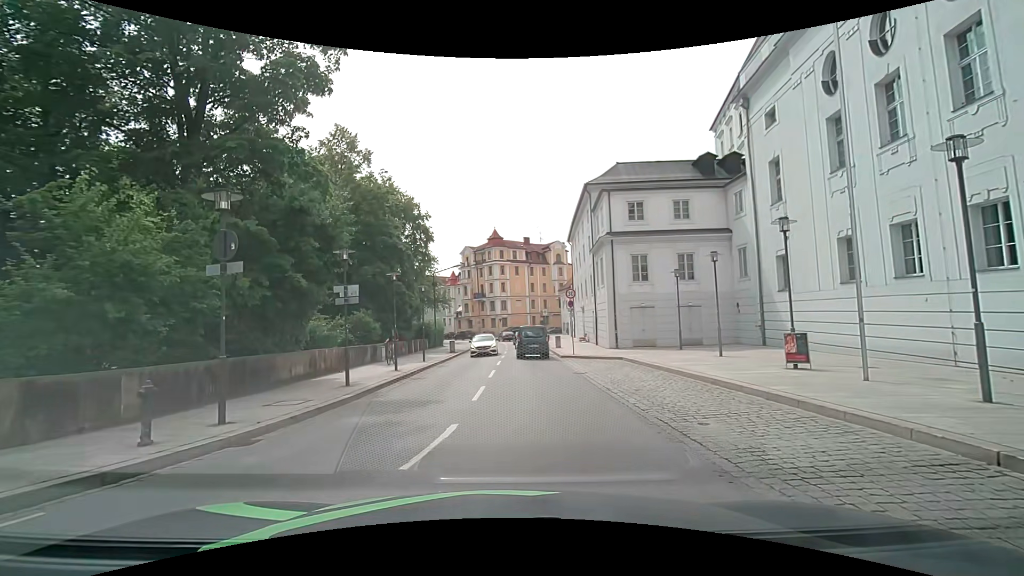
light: Day
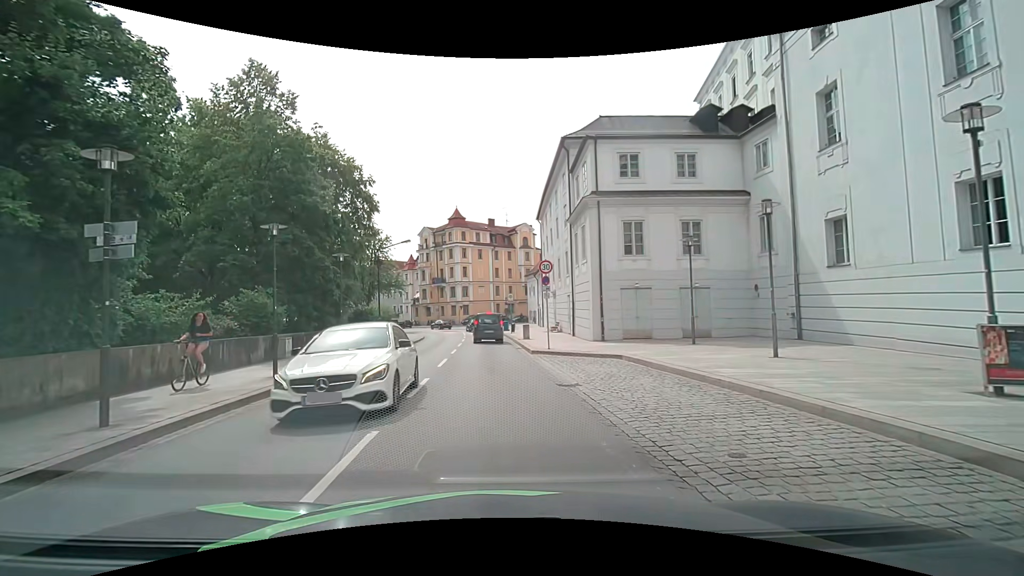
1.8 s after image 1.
(+0.3, +7.8) m; +2°
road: primary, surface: asphalt
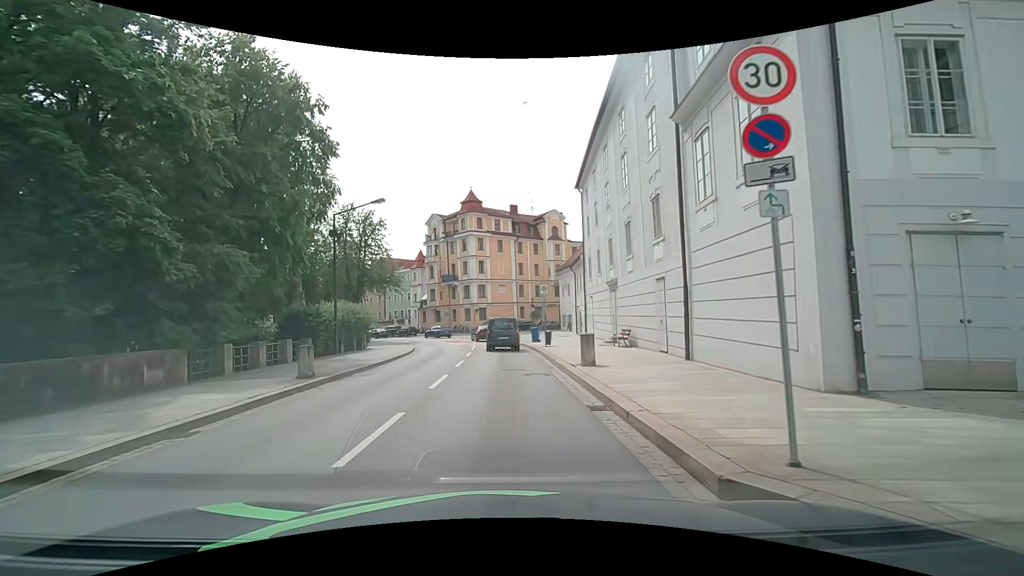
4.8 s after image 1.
(-0.2, +16.7) m; -2°
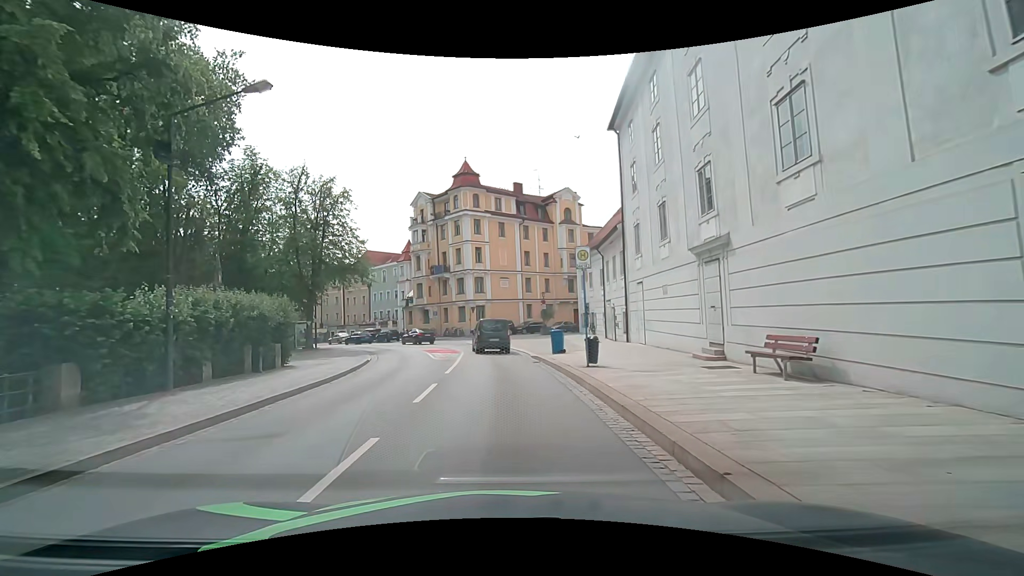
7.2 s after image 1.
(+0.1, +13.7) m; +2°
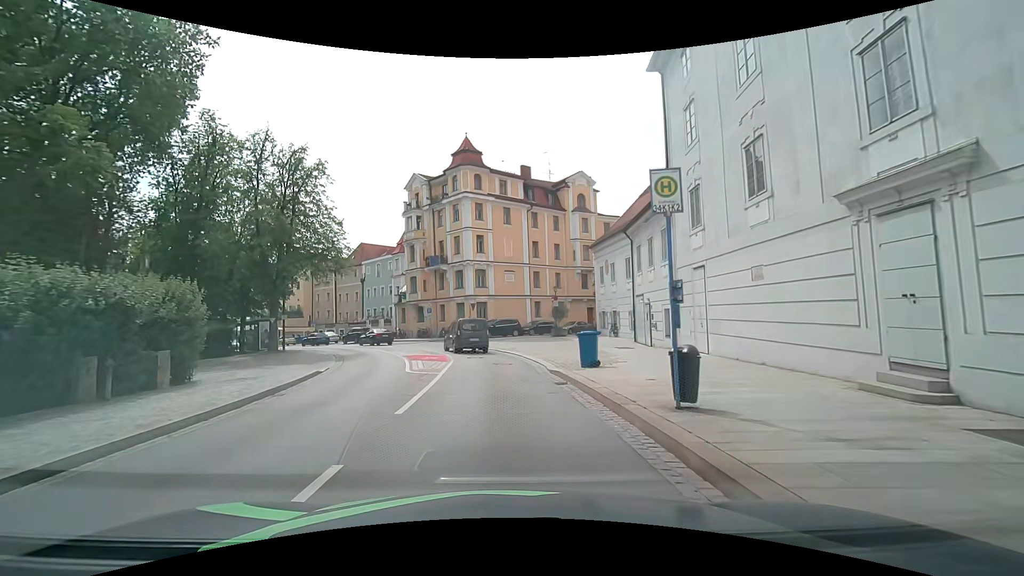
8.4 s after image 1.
(-0.2, +7.3) m; -2°
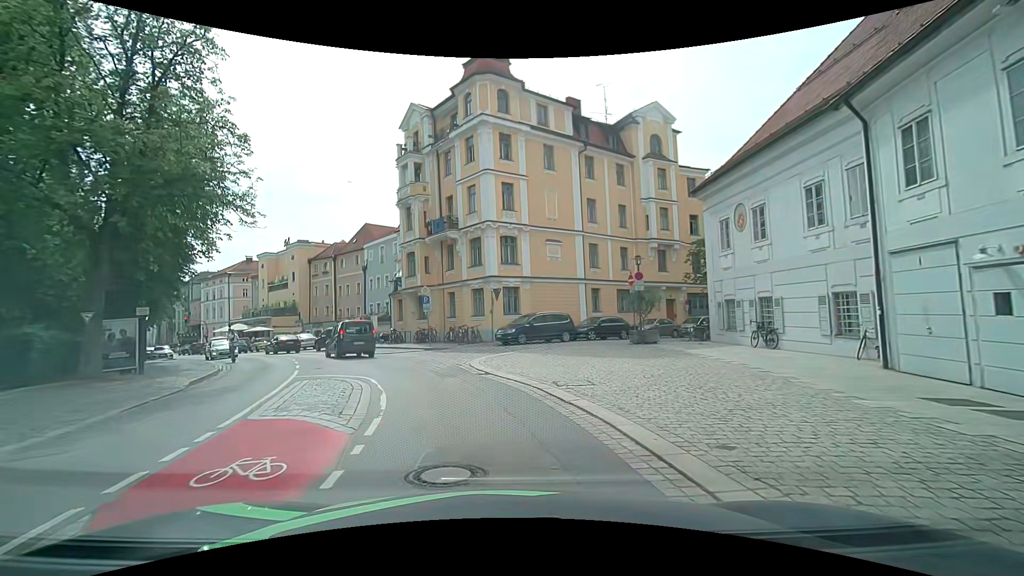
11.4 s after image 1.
(-0.2, +17.8) m; -3°
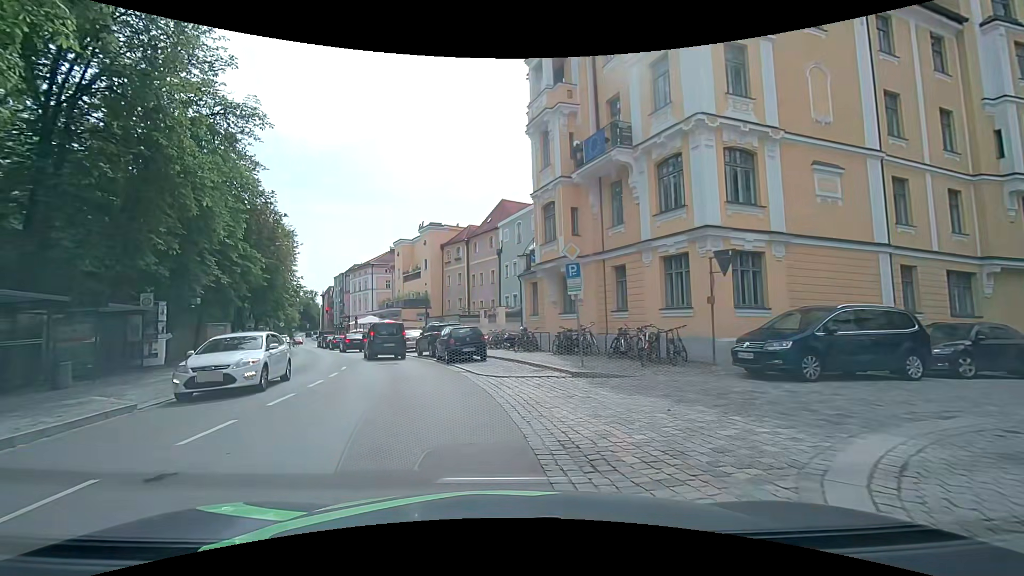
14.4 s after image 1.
(-1.9, +14.7) m; -16°
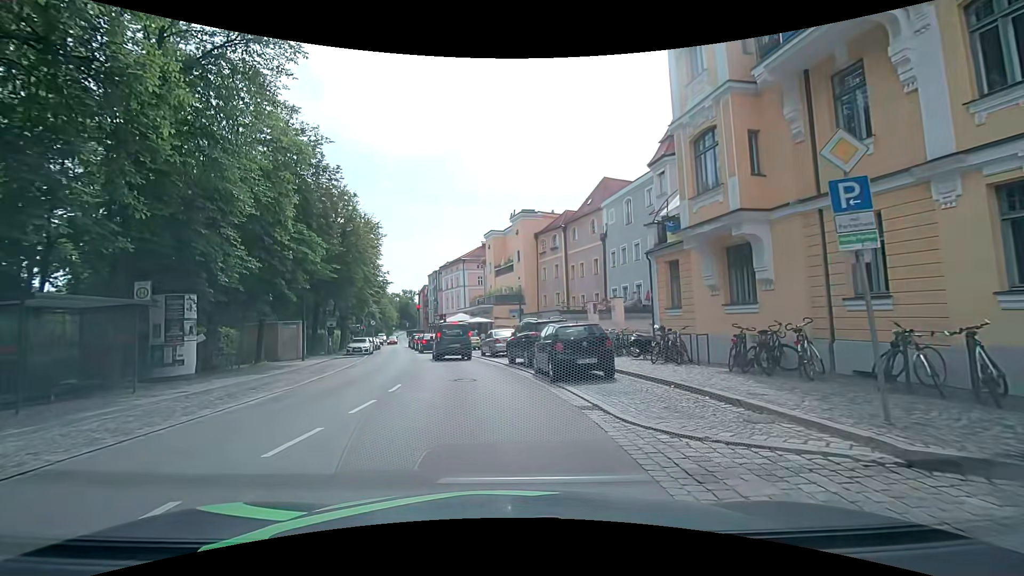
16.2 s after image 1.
(-0.9, +7.3) m; -11°
